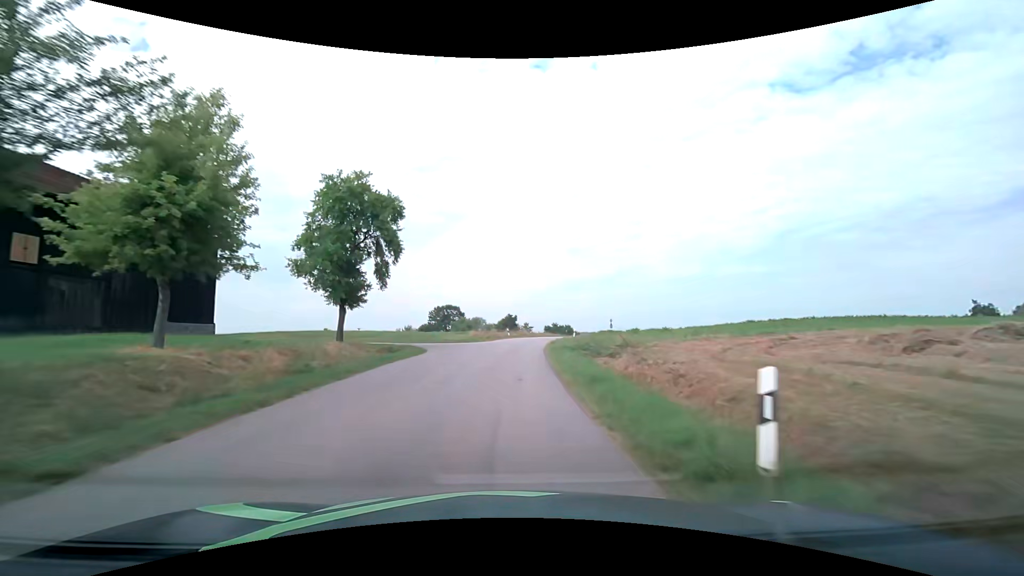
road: tertiary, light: Day
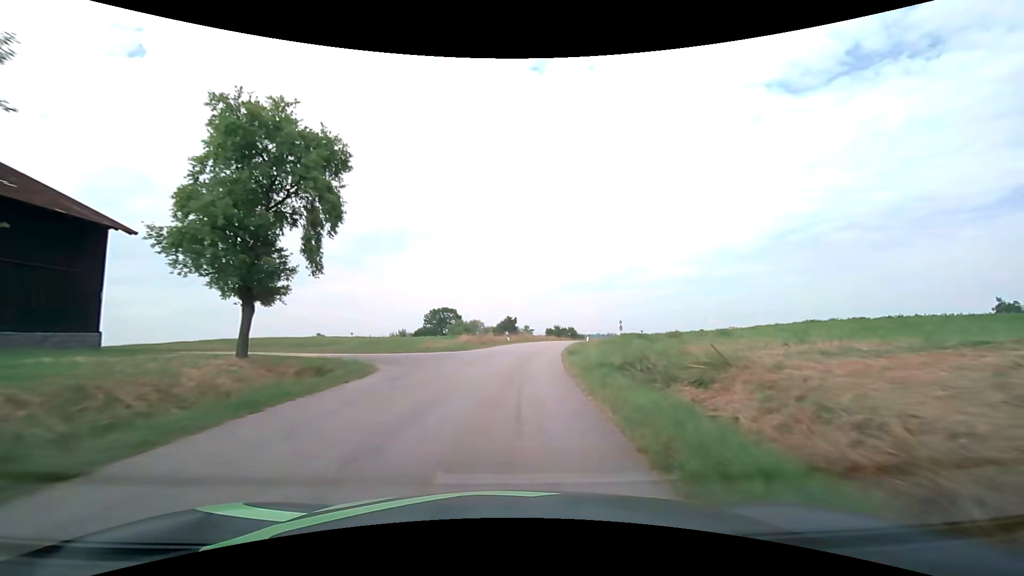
(0.0, +9.2) m; 0°
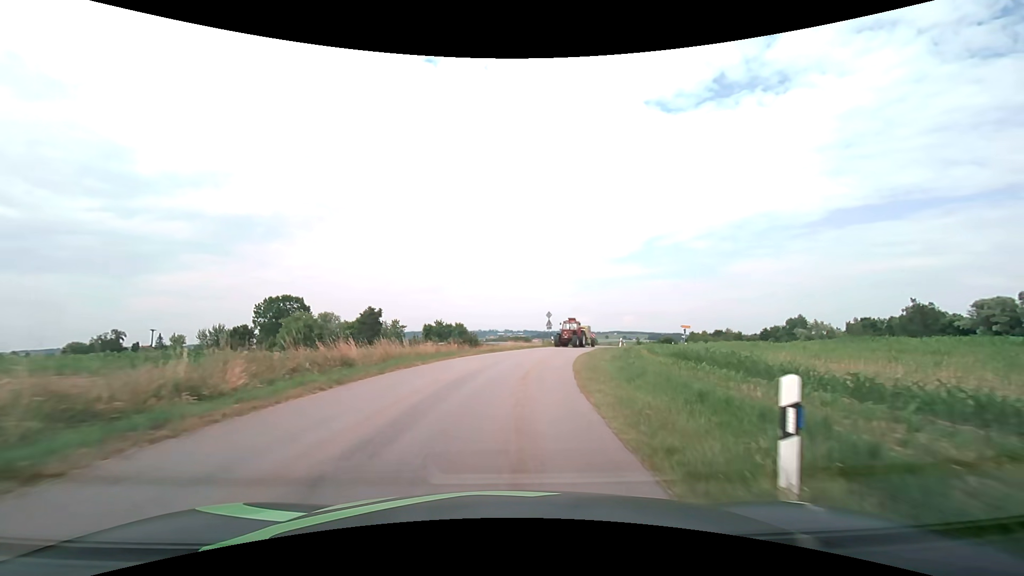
(+3.5, +39.9) m; +12°
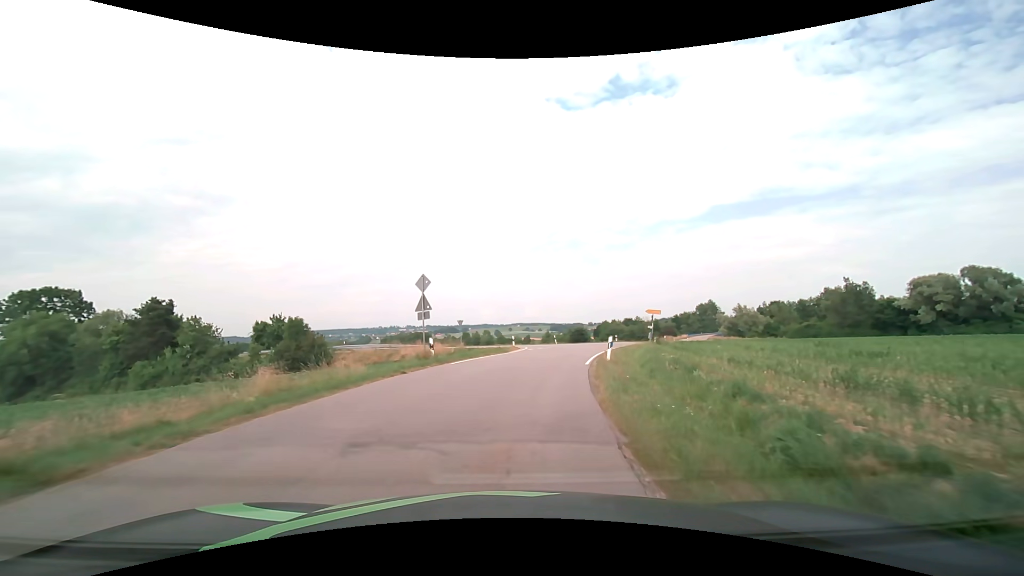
(+4.1, +31.8) m; +11°
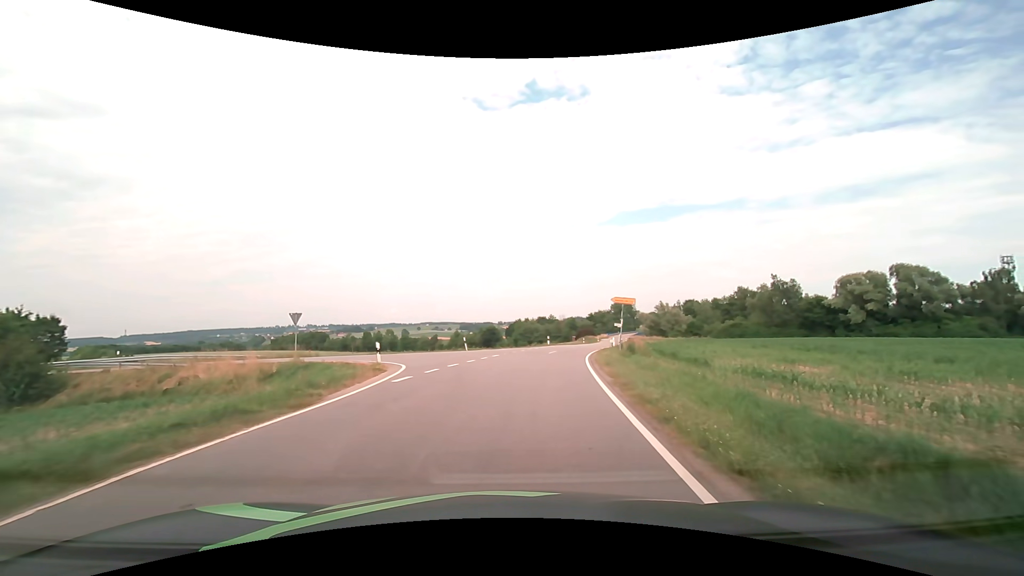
(+1.8, +20.9) m; +11°
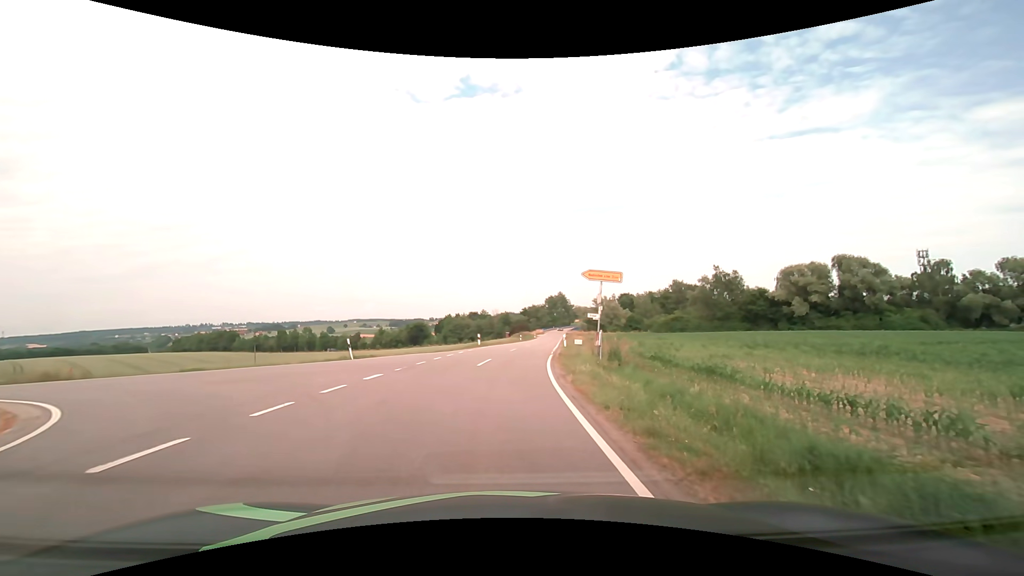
(+0.9, +13.4) m; +7°
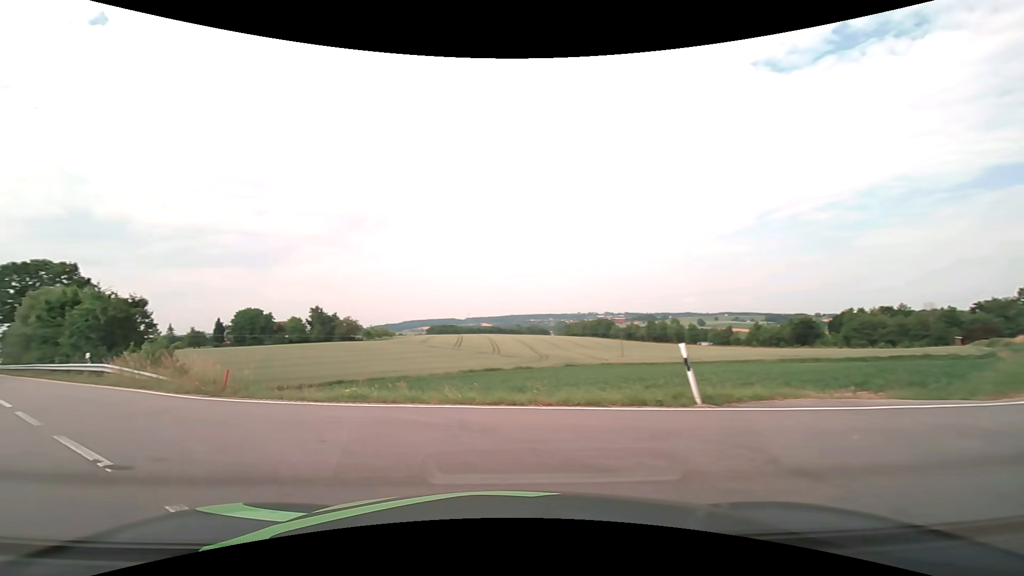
(-3.6, +17.8) m; -40°
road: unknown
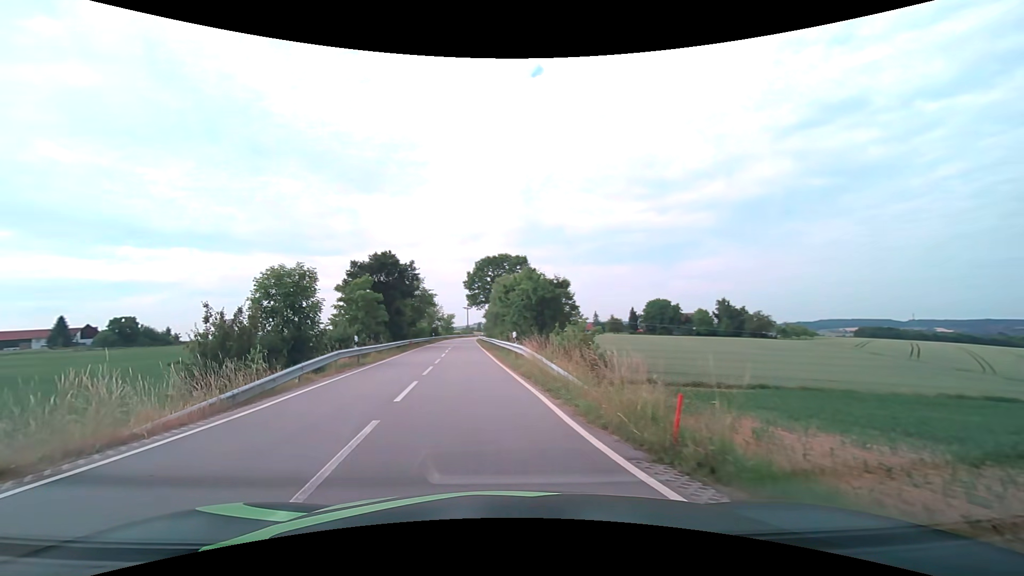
(-3.8, +8.8) m; -43°
(-1, +10) (-2, +20) (-3, +30) (-4, +40) (-5, +50) (-6, +60) (-7, +70) (-8, +80) (-9, +90) (-10, +100) m
